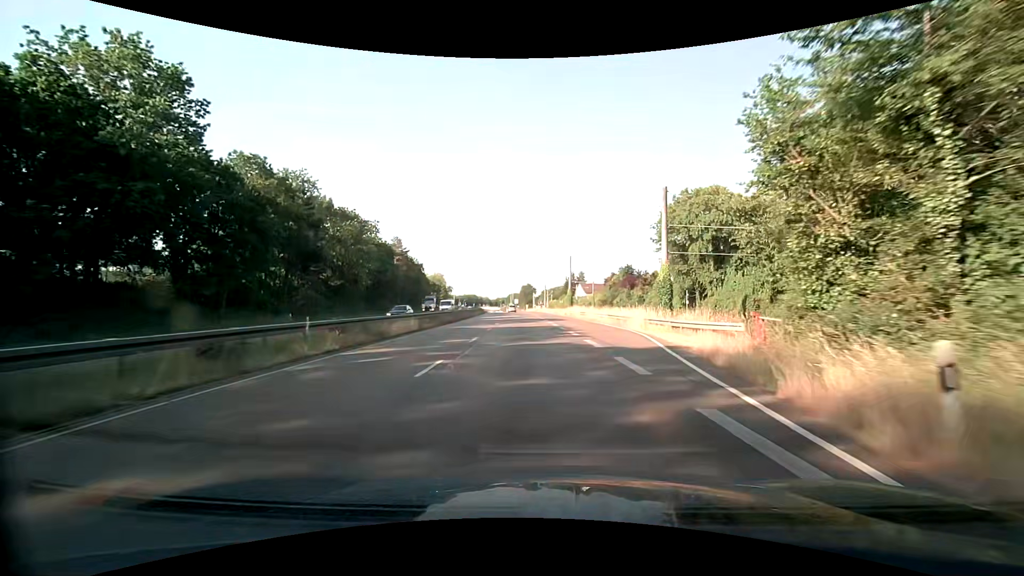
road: trunk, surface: asphalt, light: Day
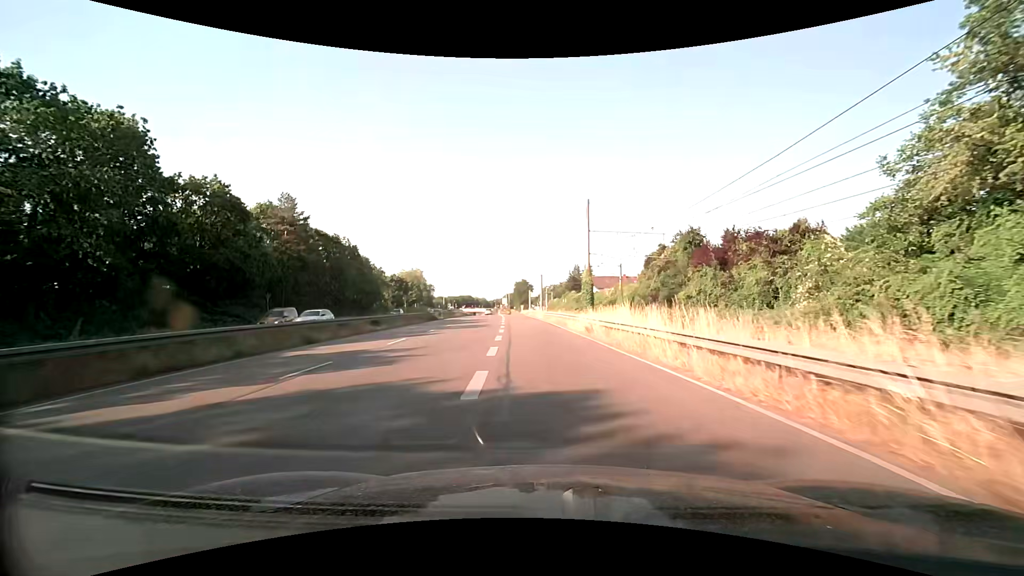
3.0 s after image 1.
(+0.7, +44.0) m; 0°
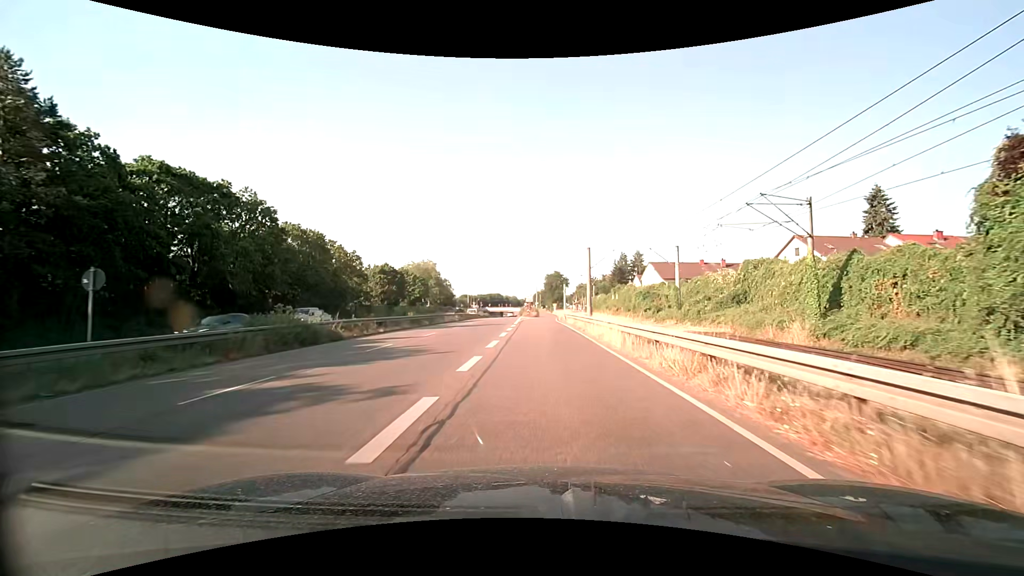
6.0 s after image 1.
(-1.7, +38.5) m; -4°
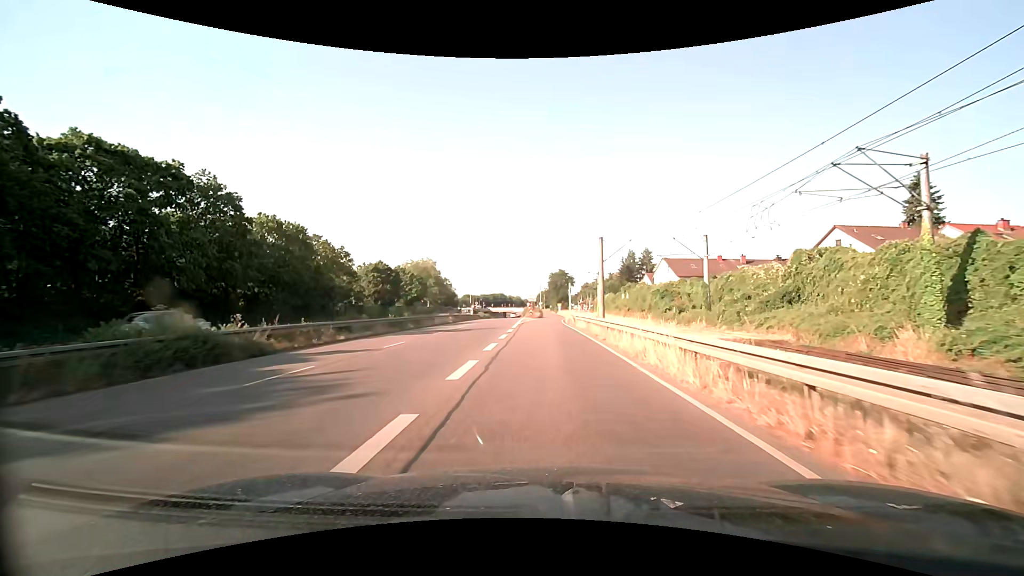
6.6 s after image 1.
(0.0, +7.2) m; 0°
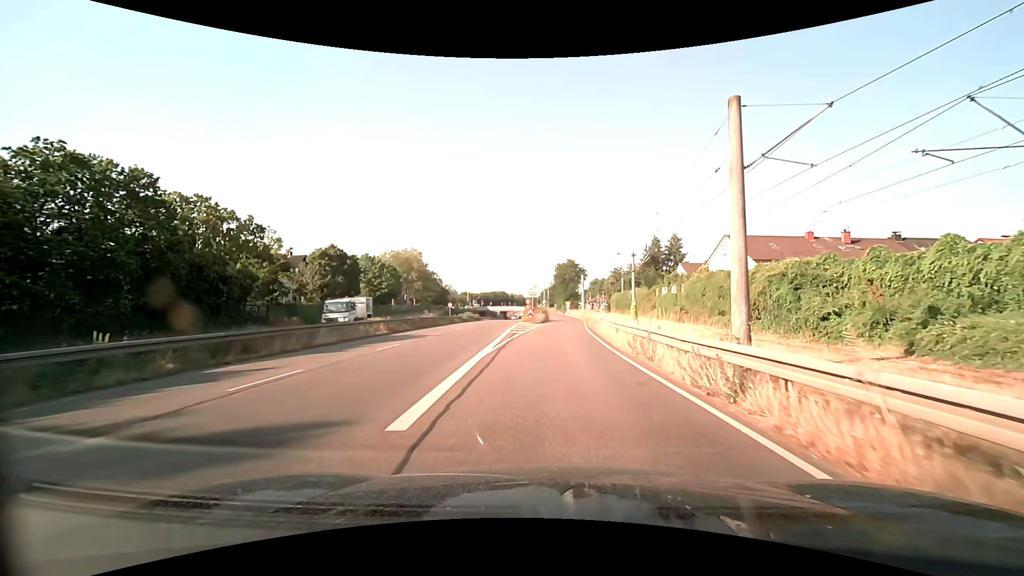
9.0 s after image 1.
(-0.4, +27.5) m; -1°
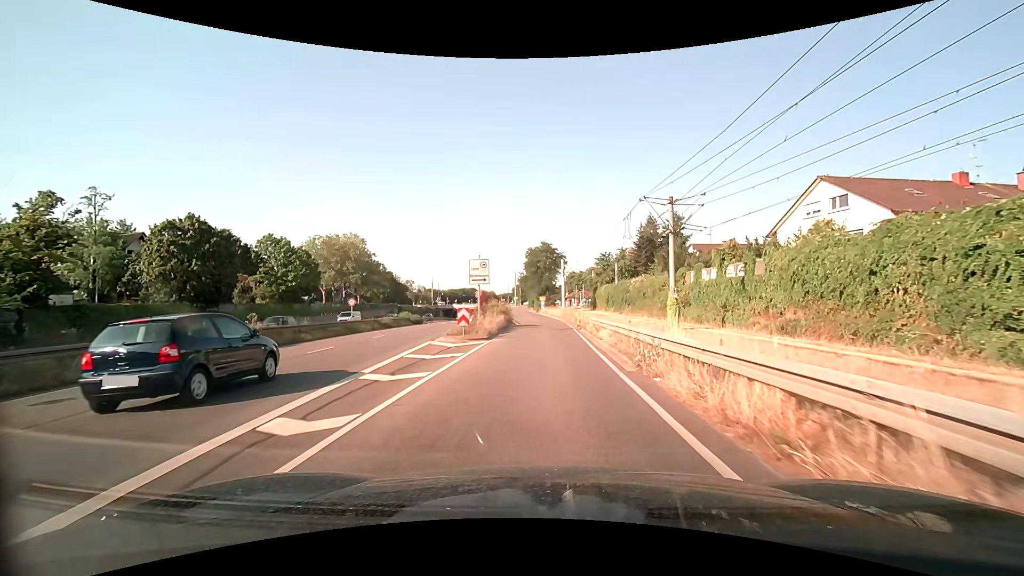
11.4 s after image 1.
(+1.2, +26.6) m; +4°
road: trunk_link
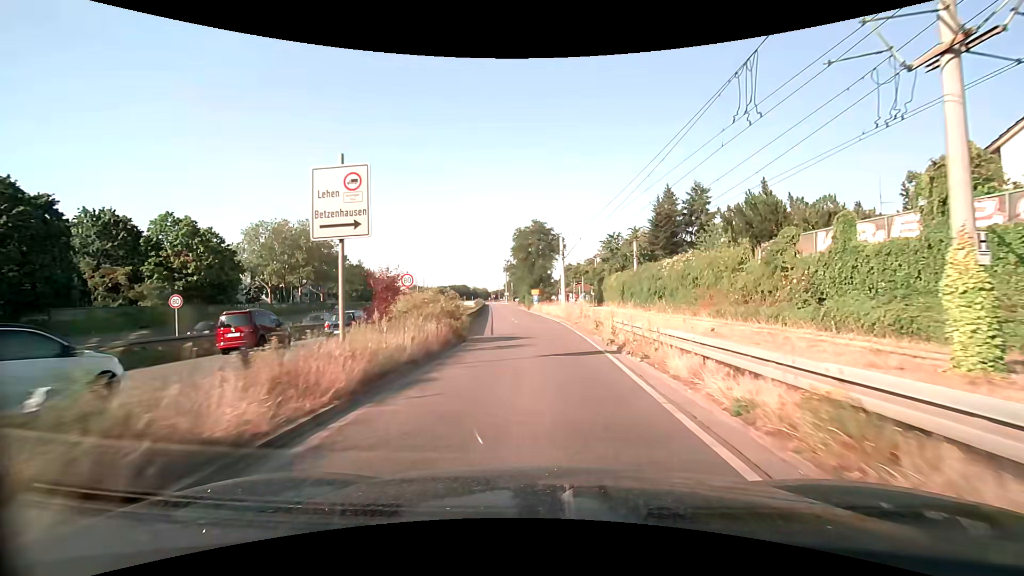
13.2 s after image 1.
(+0.1, +19.6) m; 0°
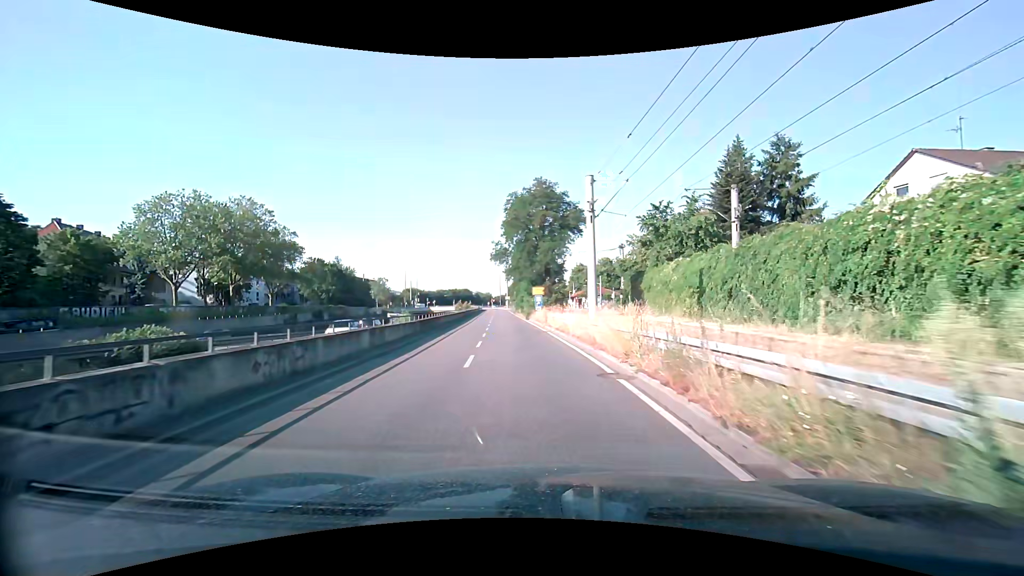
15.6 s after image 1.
(-0.1, +25.8) m; 0°
(0, +10) (-1, +20) (-2, +30) (-3, +40) (-4, +50) (-5, +60) (-6, +70) (-7, +80) (-8, +90) (-9, +100) m
